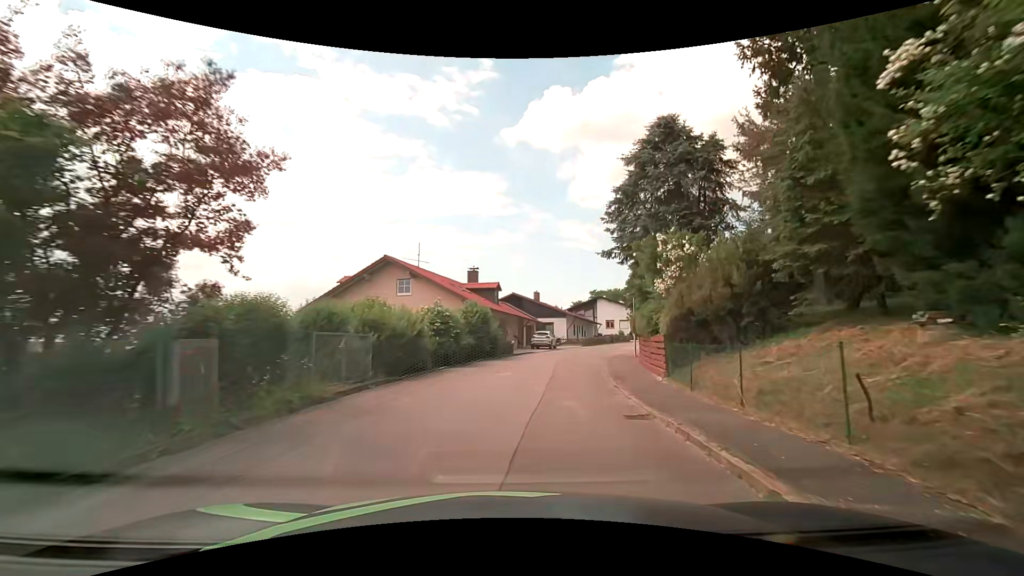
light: Day
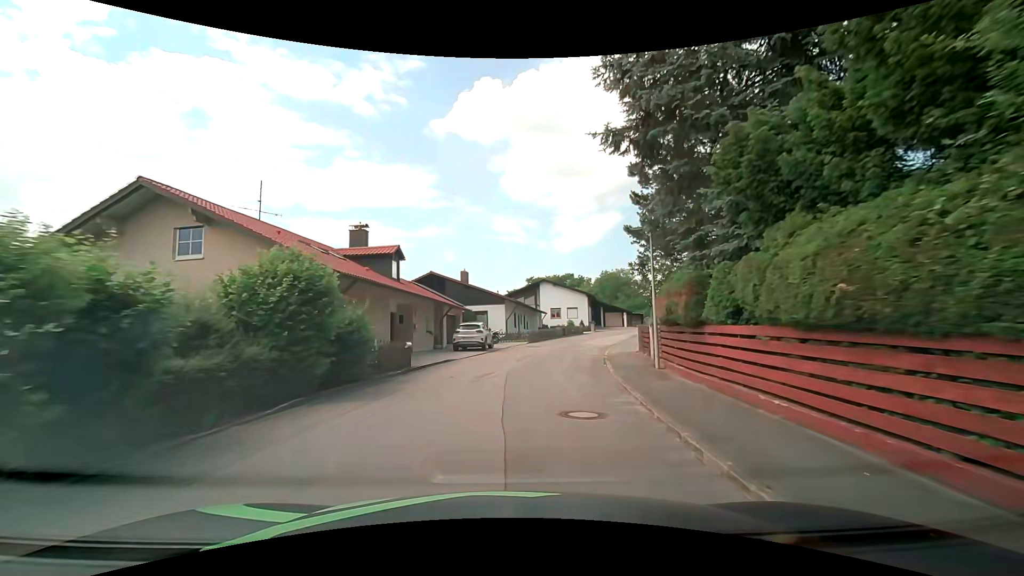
(+1.1, +15.6) m; +7°
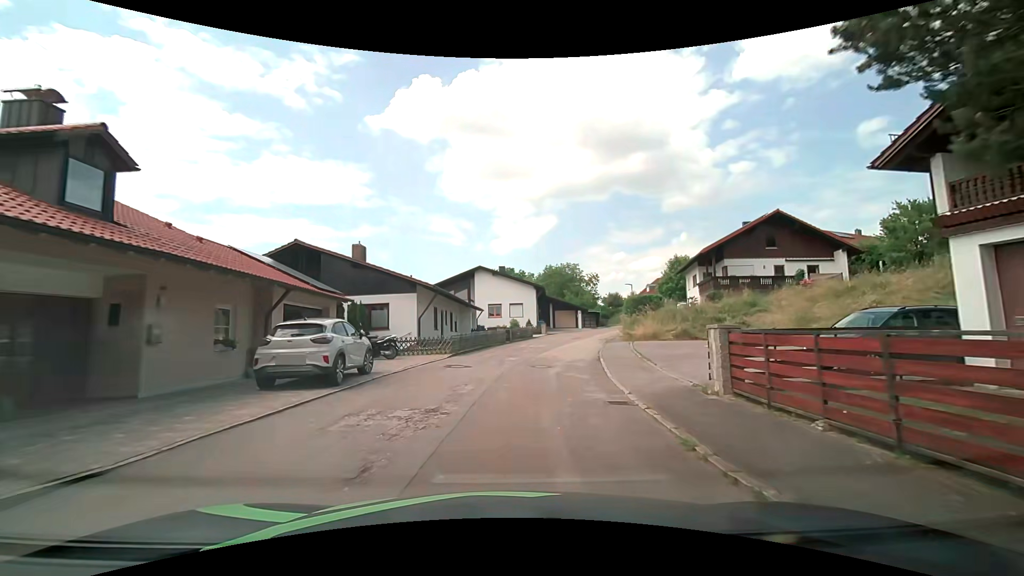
(+1.1, +14.9) m; +8°
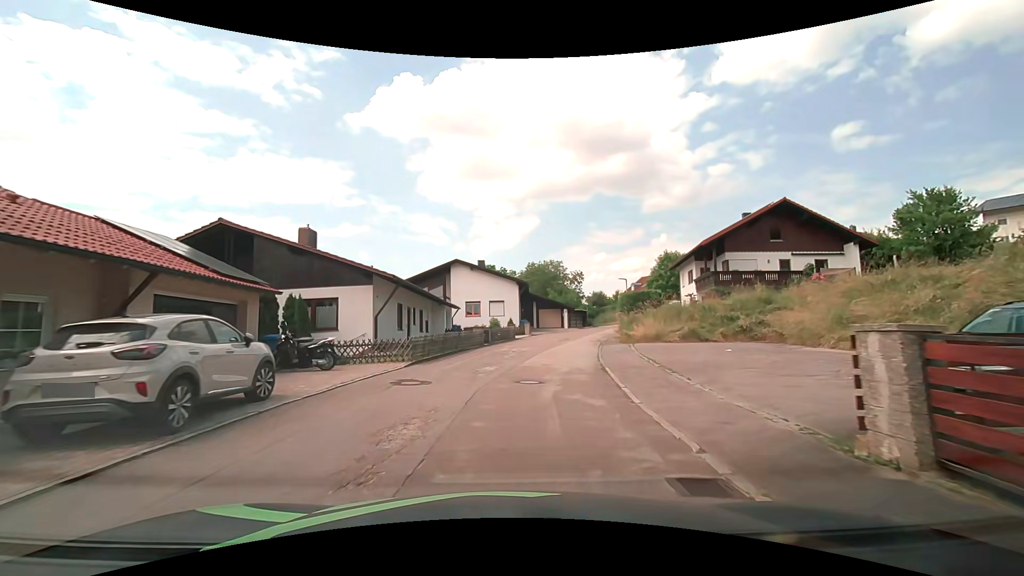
(0.0, +4.8) m; +1°
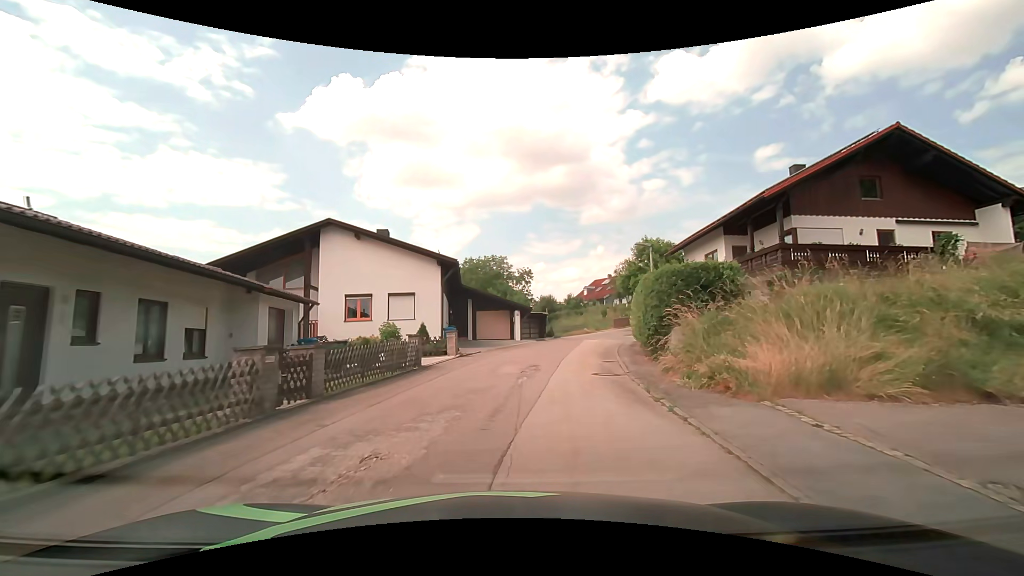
(+1.3, +19.0) m; +8°
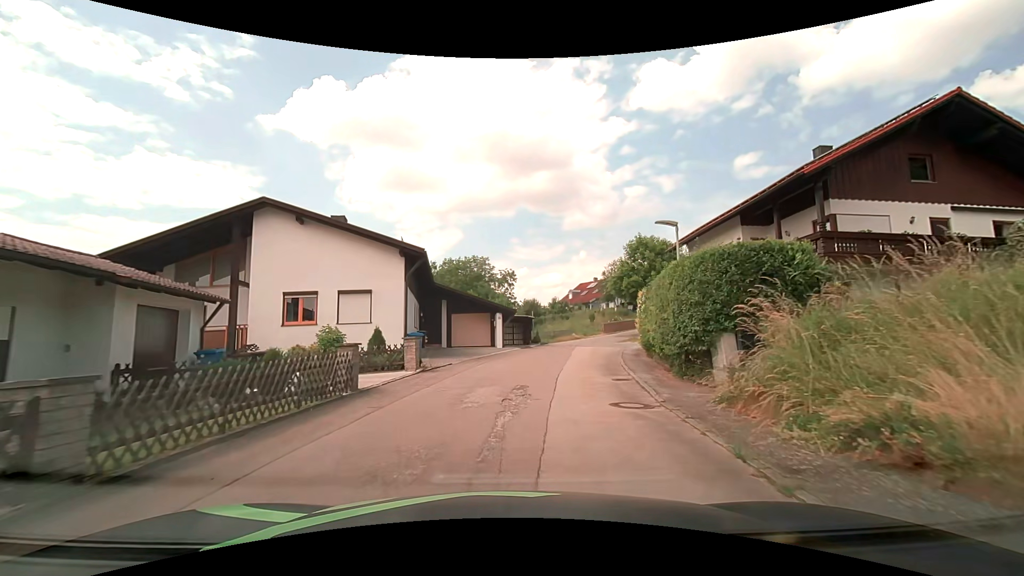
(+0.1, +4.8) m; +1°
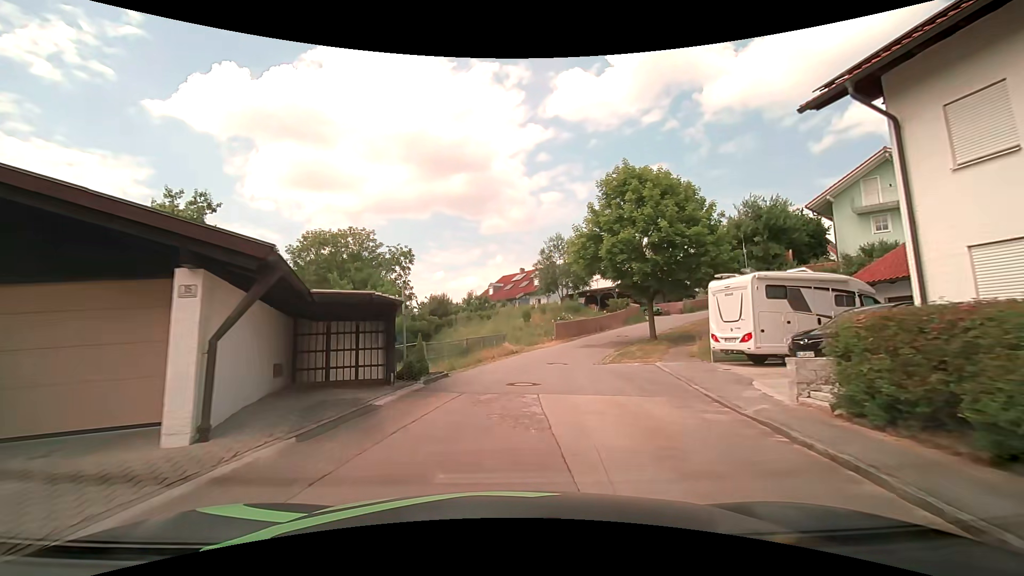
(+2.1, +23.5) m; +10°
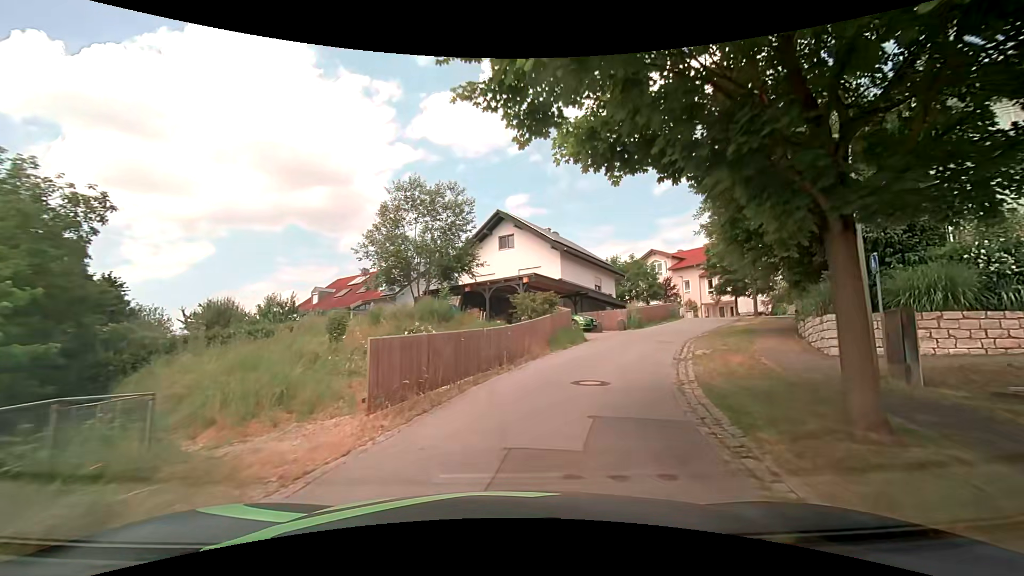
(+2.2, +22.6) m; +14°
(+1, +10) (+5, +19) (+11, +28) (+16, +36) (+18, +46) (+14, +55) (+8, +63) (0, +69) (-7, +76) (-15, +83) m
